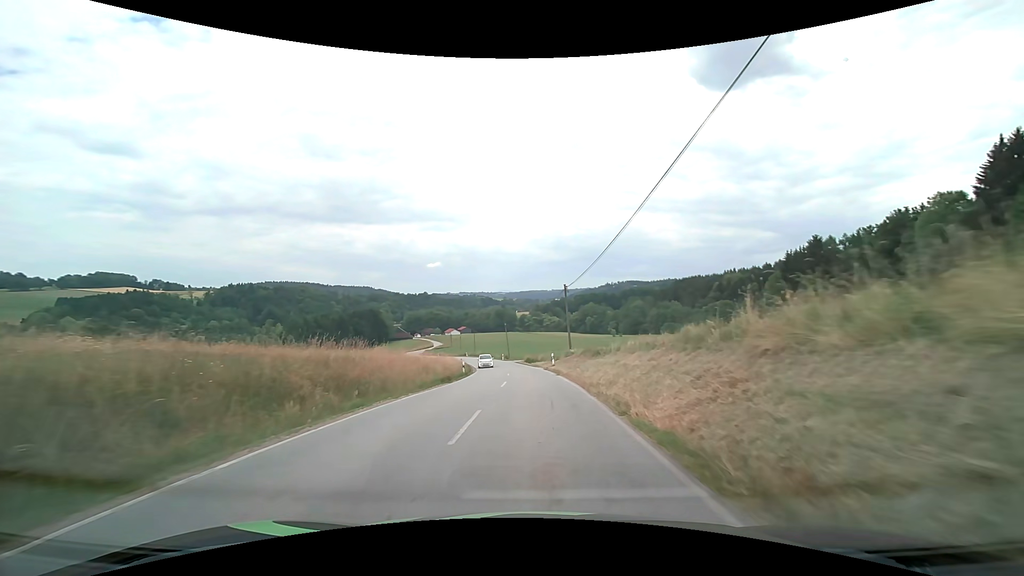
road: secondary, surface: asphalt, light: Day
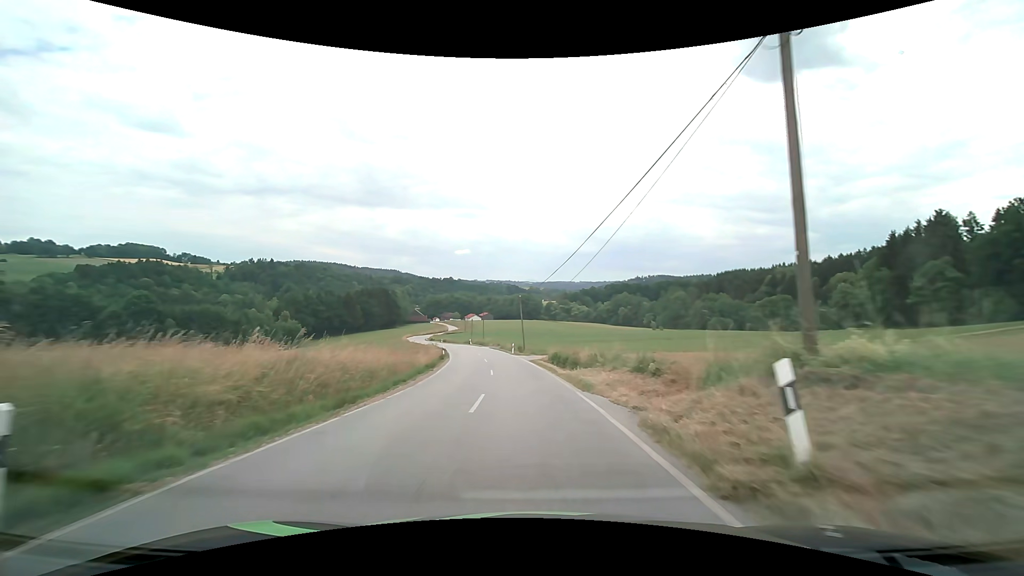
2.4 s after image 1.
(-0.3, +32.8) m; -3°
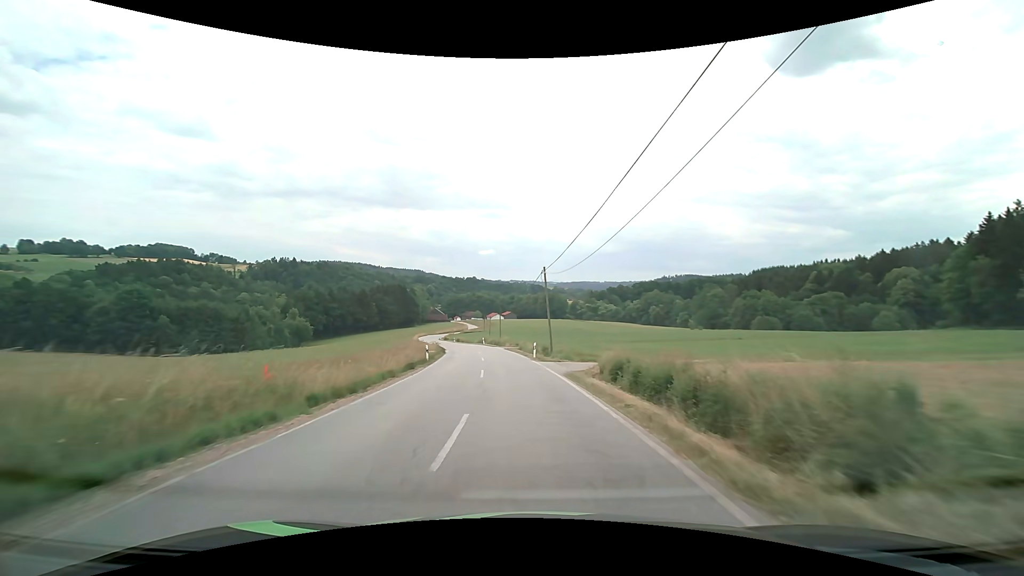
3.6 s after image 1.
(-0.3, +17.3) m; -2°
